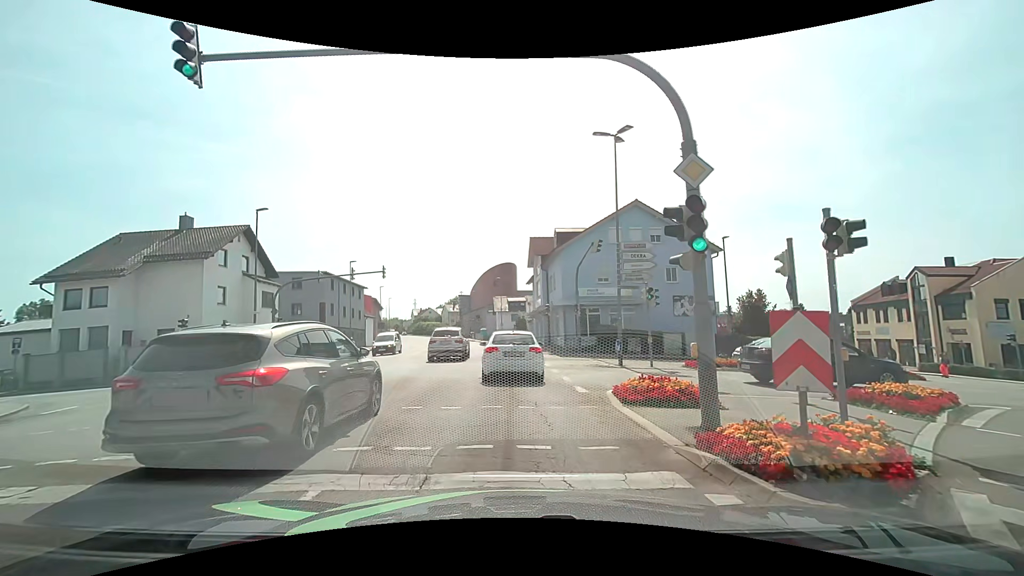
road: tertiary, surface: asphalt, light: Day
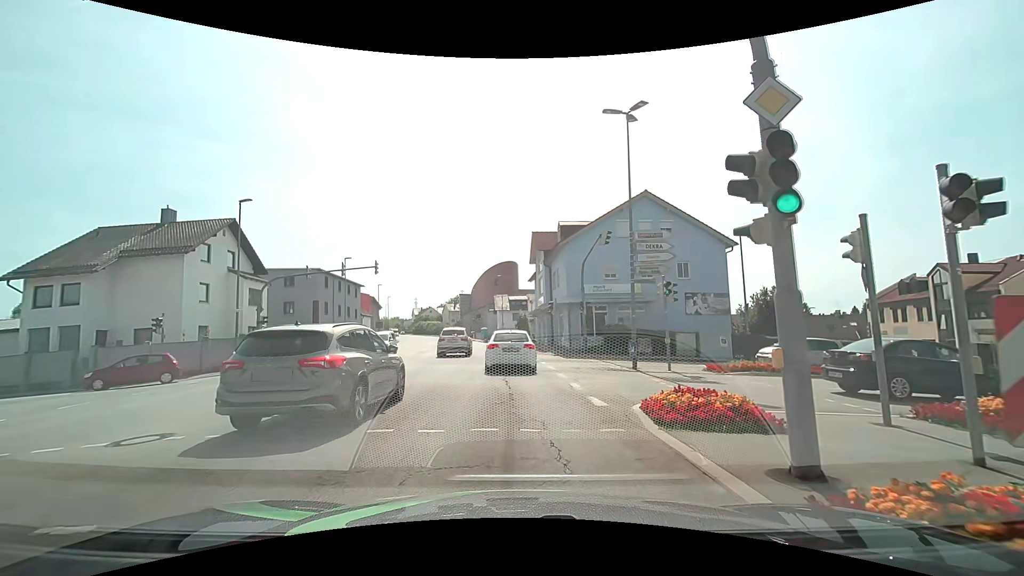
(0.0, +2.3) m; -1°
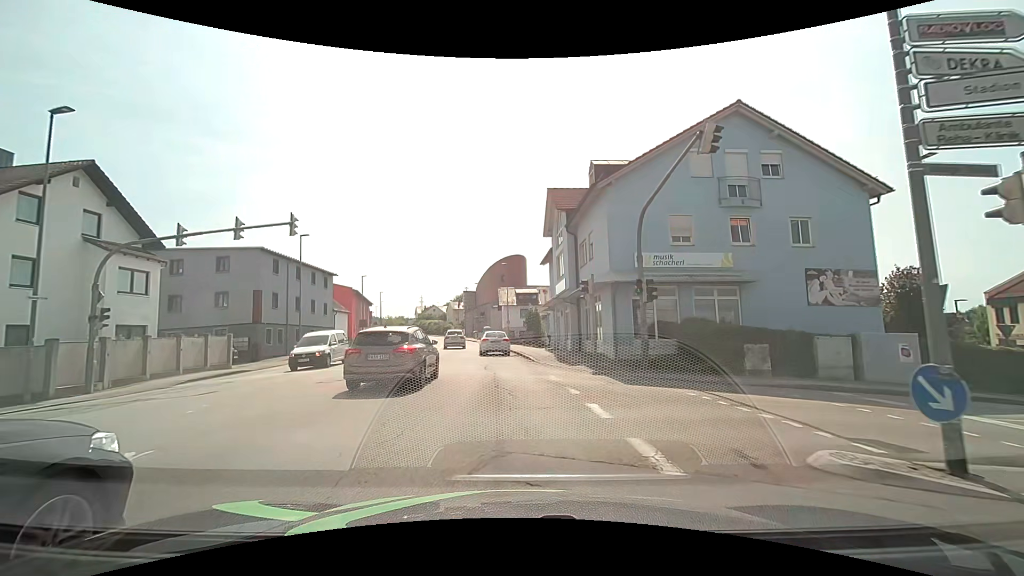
(+0.2, +13.7) m; 0°
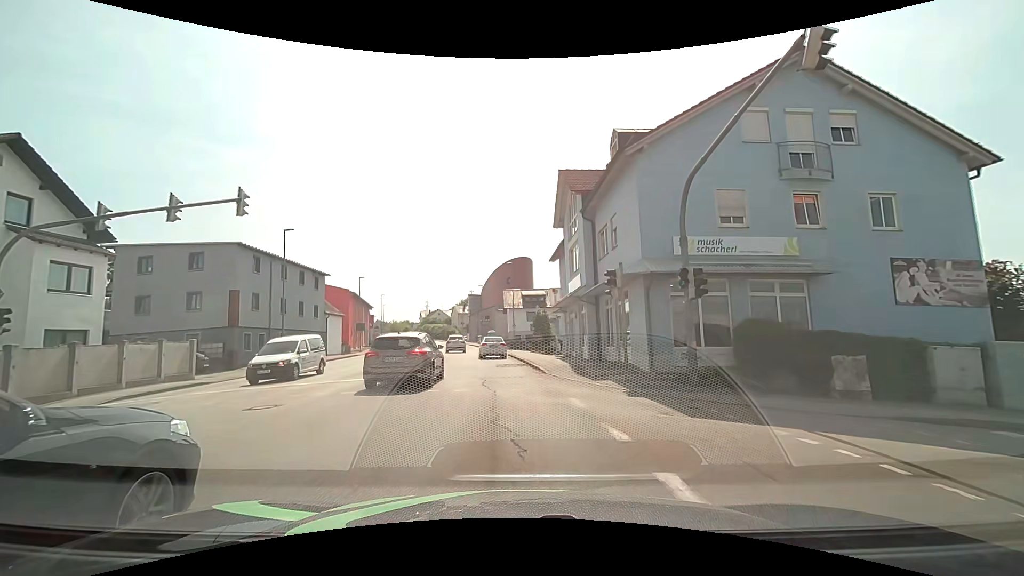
(0.0, +4.3) m; -1°
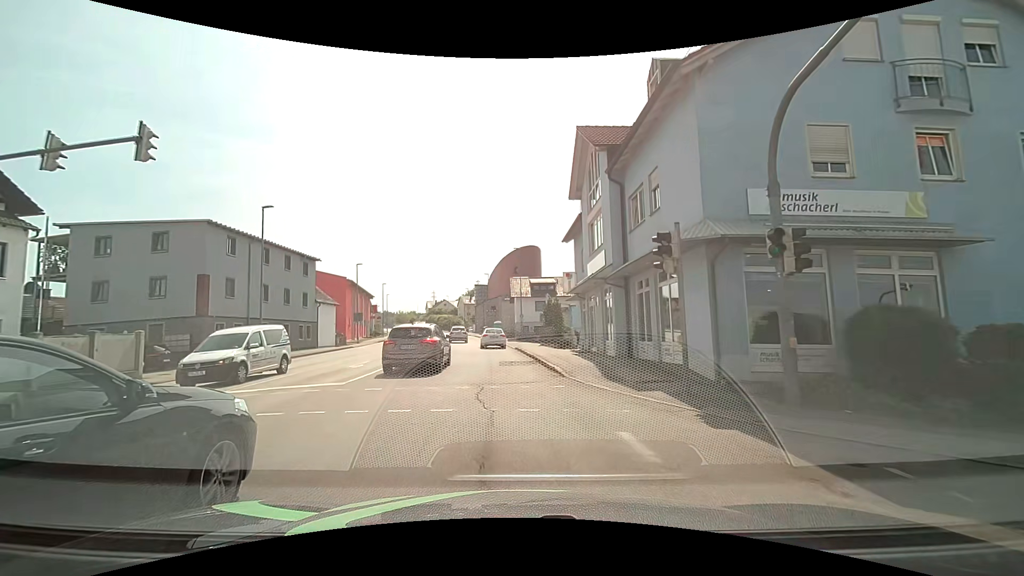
(0.0, +4.6) m; -1°
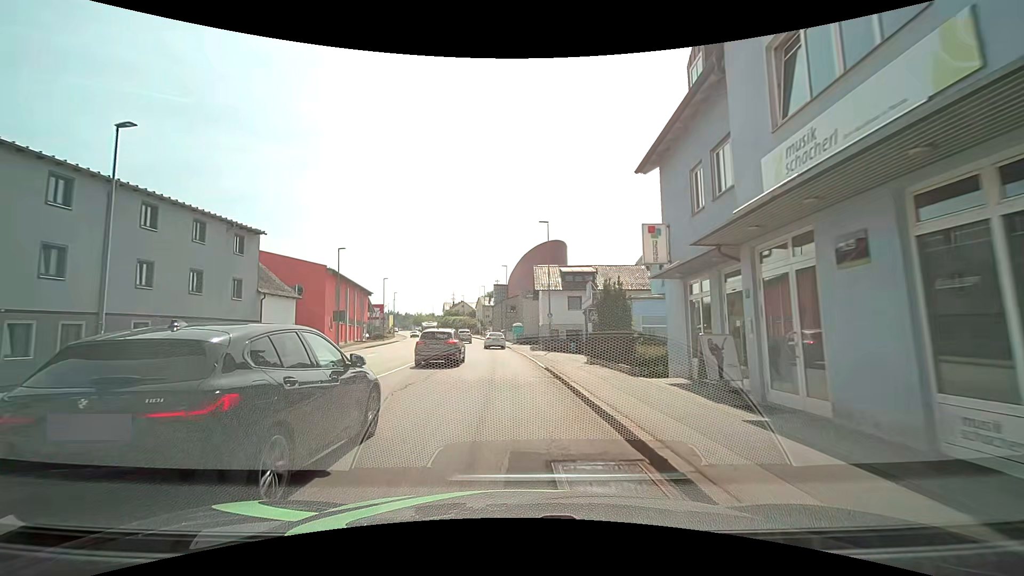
(-0.2, +15.0) m; -2°
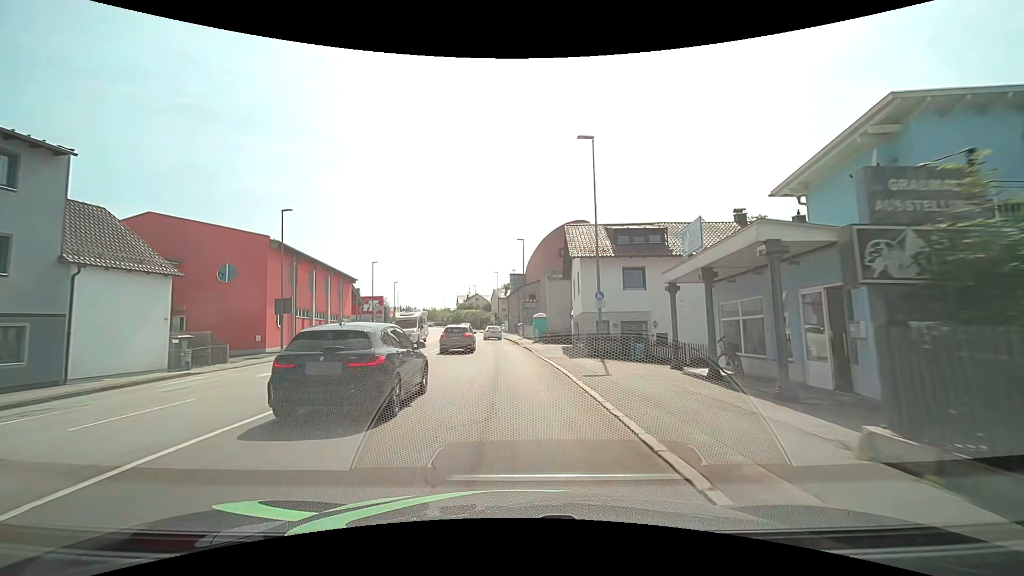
(-0.1, +16.1) m; -1°
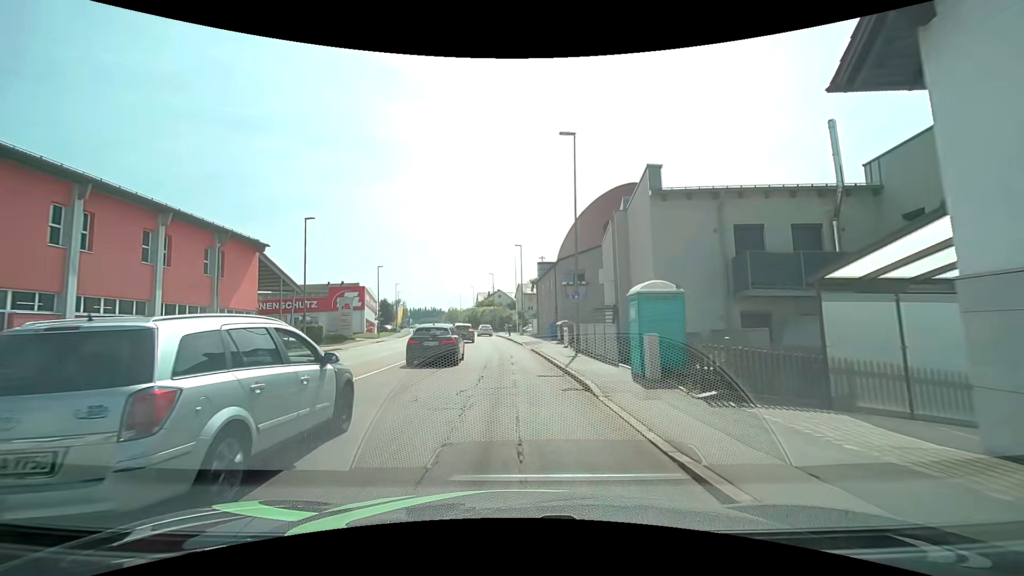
(-0.8, +28.8) m; -3°
(0, +10) (0, +20) (-1, +30) (-2, +40) (-3, +50) (-4, +60) (-5, +70) (-7, +80) (-9, +89) (-10, +99) m
